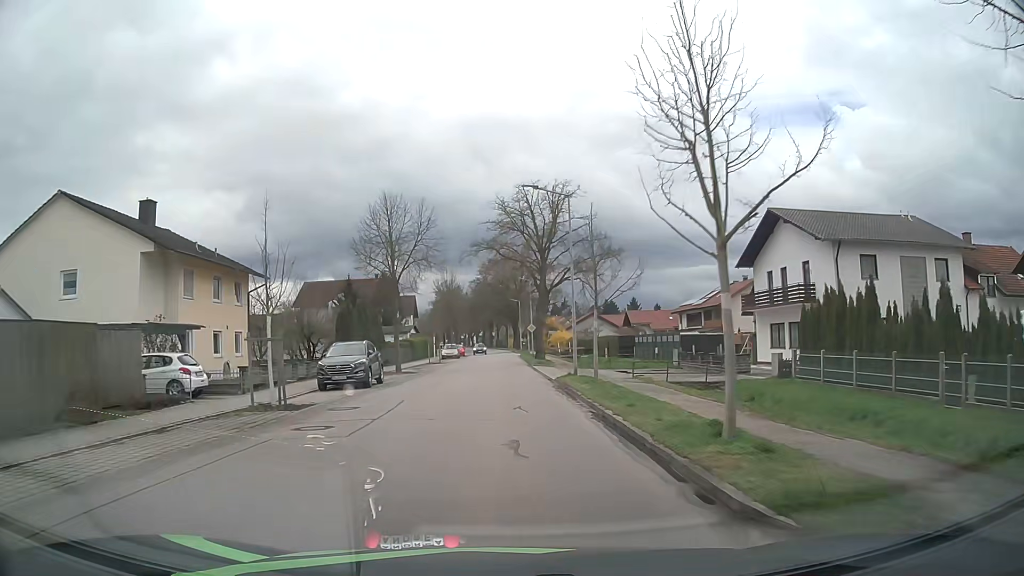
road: unclassified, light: Day
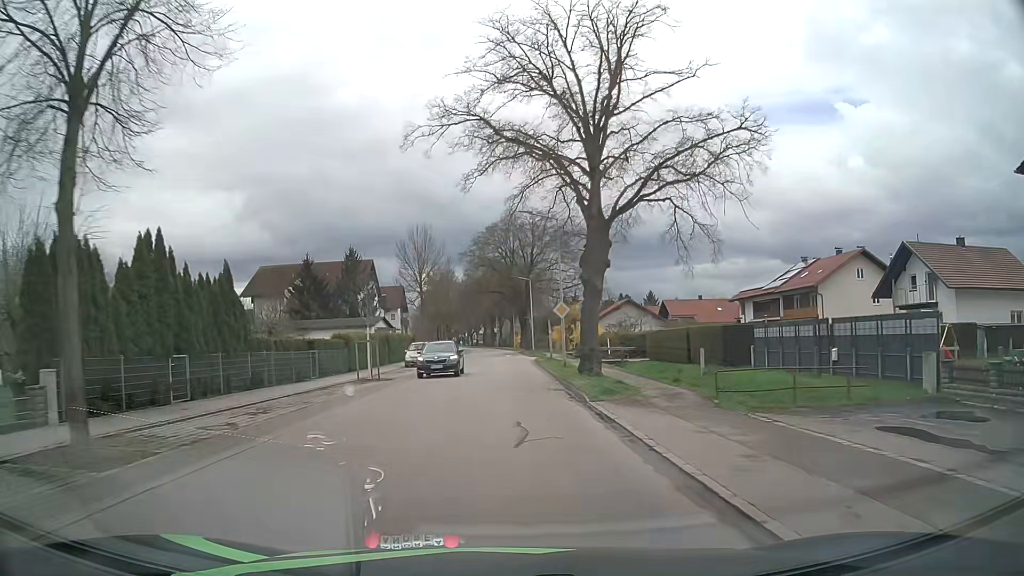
(-0.1, +28.4) m; 0°
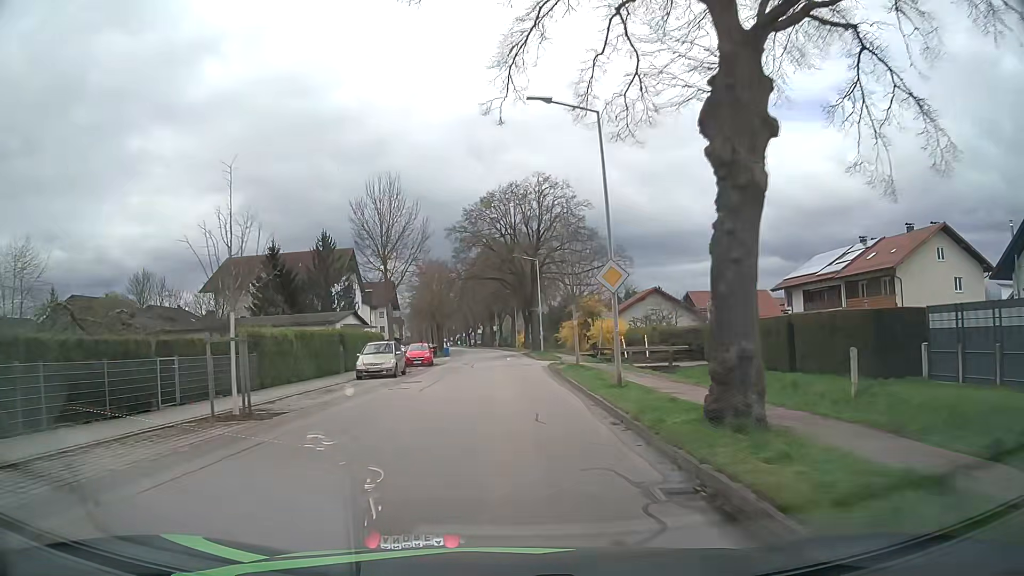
(0.0, +14.4) m; 0°
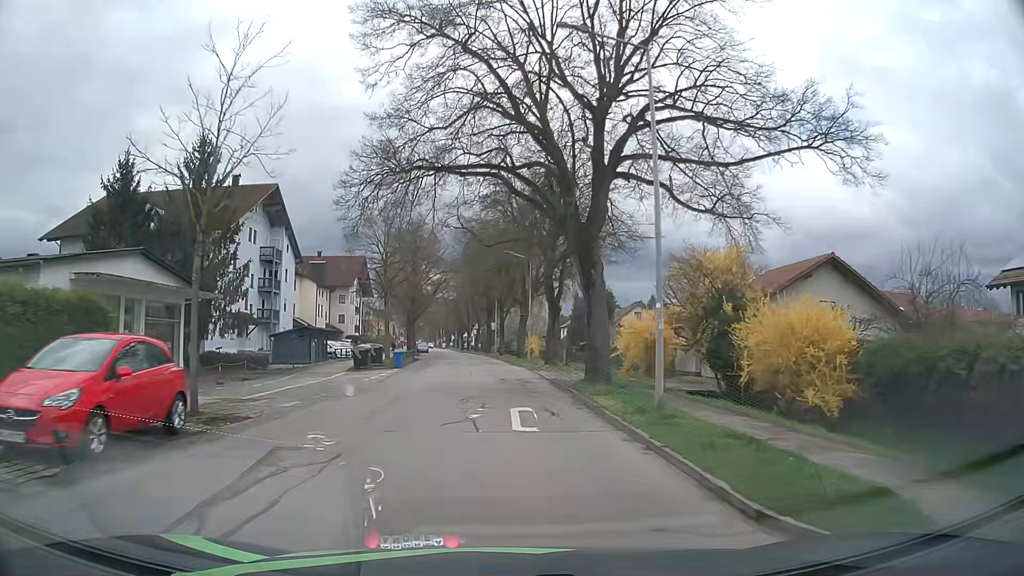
(-0.1, +36.3) m; -1°
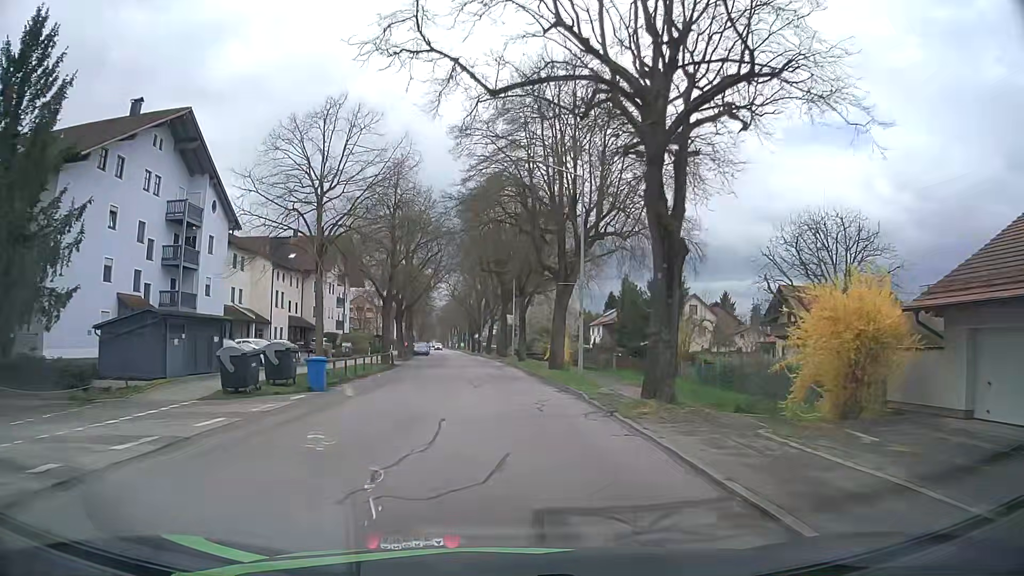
(-0.2, +21.6) m; -1°
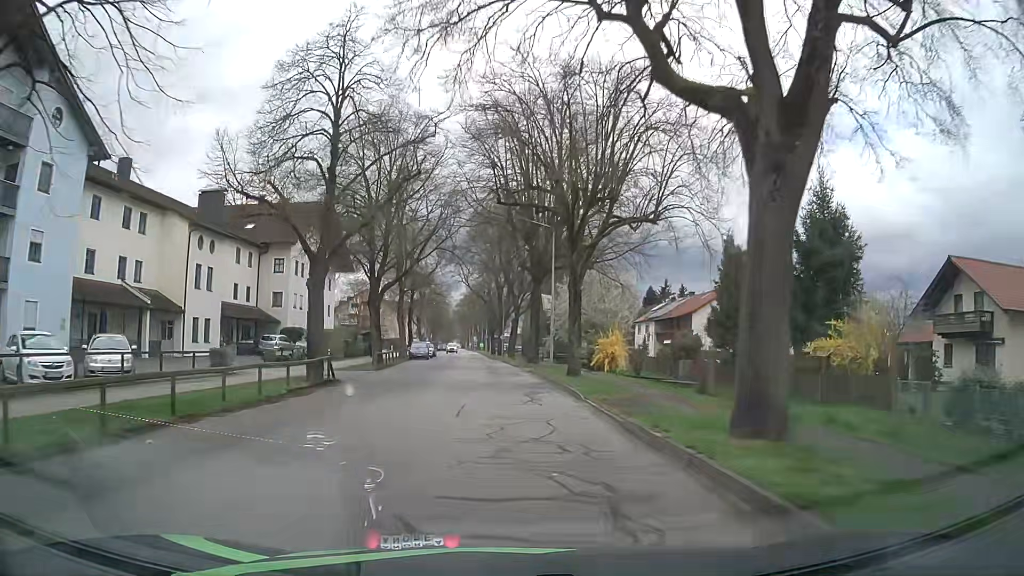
(-0.3, +21.5) m; -1°
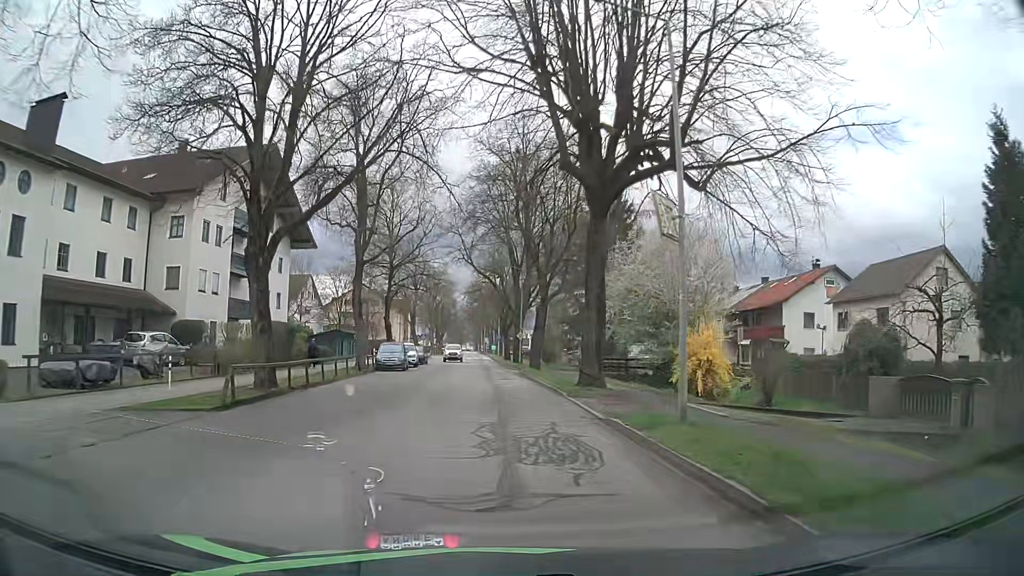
(-0.7, +21.5) m; -2°
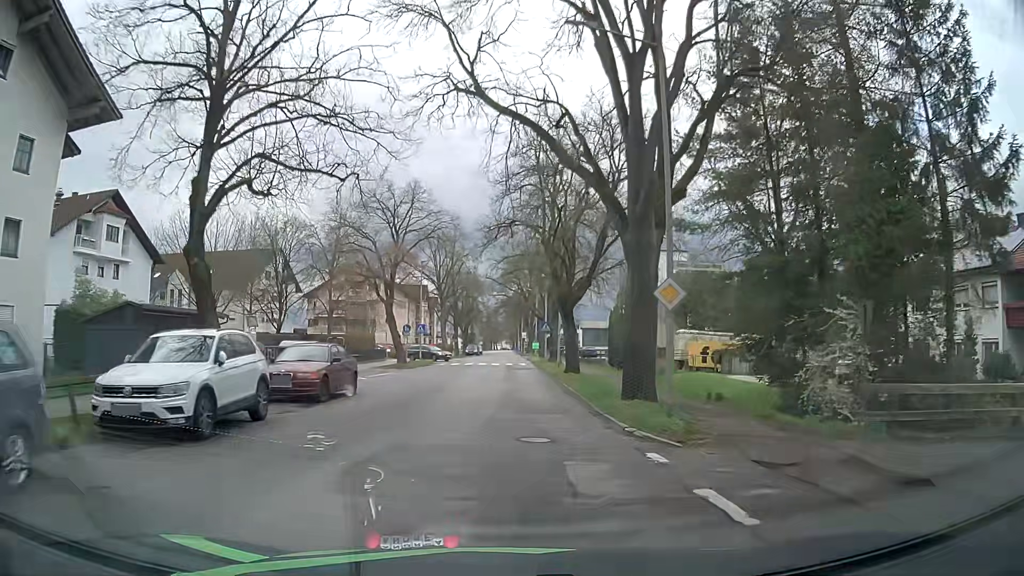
(-1.2, +35.7) m; -4°
(0, +10) (0, +20) (0, +30) (0, +40) (0, +50) (0, +60) (0, +70) (0, +80) (0, +90) (0, +100) m
